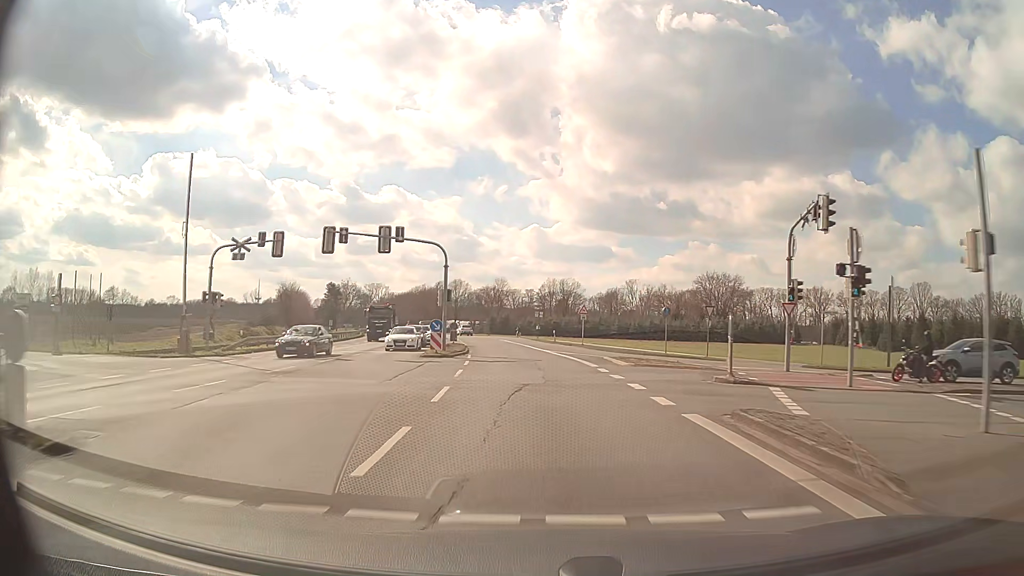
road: primary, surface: asphalt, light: Day
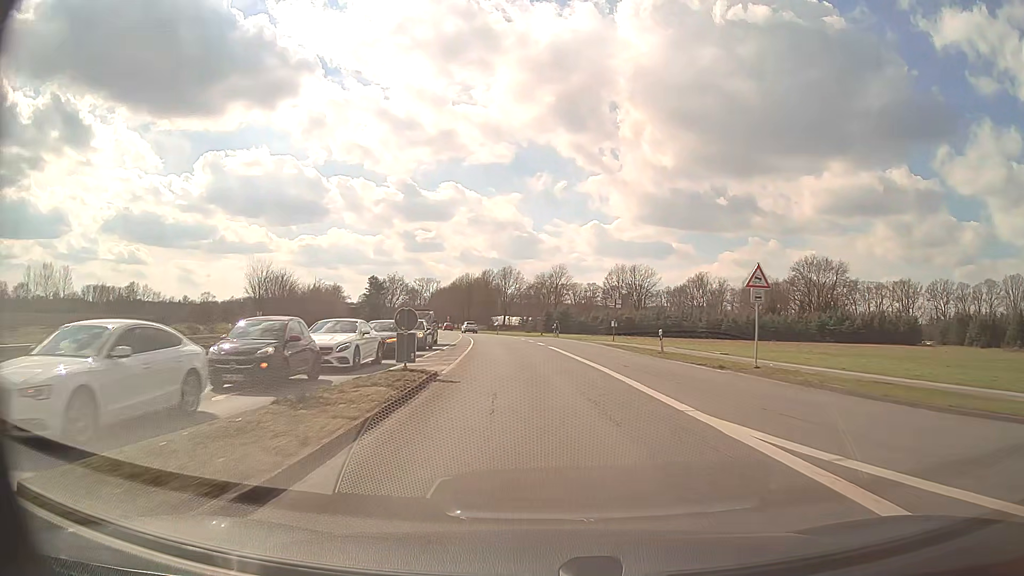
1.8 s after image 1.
(-1.2, +32.2) m; -5°
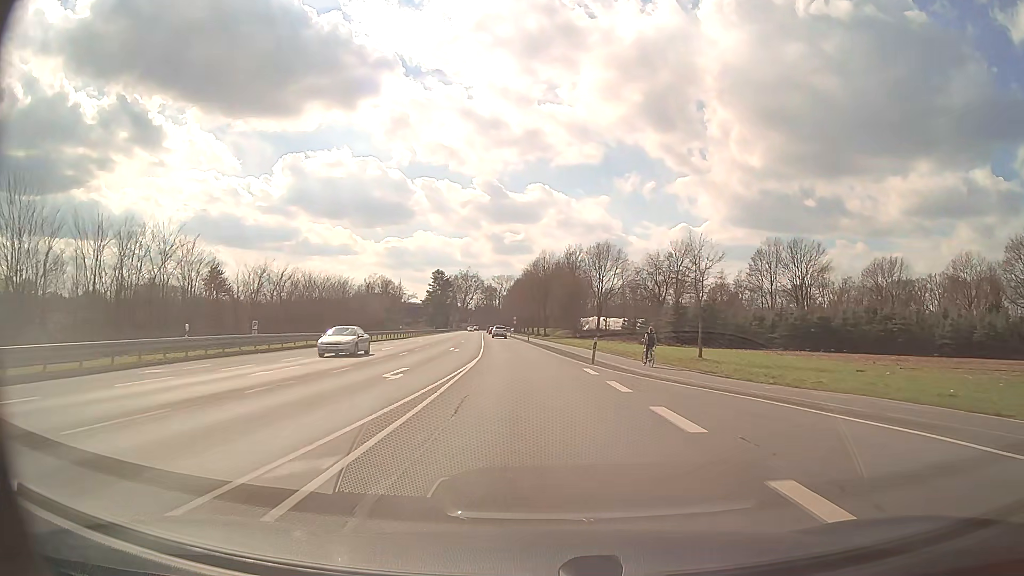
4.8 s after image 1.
(-3.9, +53.7) m; -8°
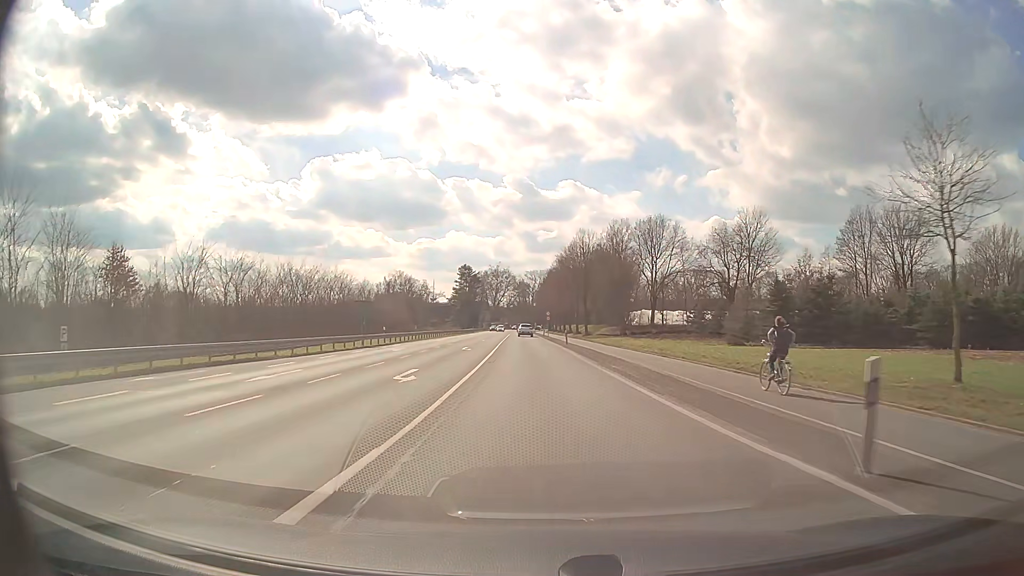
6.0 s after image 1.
(-0.5, +21.6) m; -3°
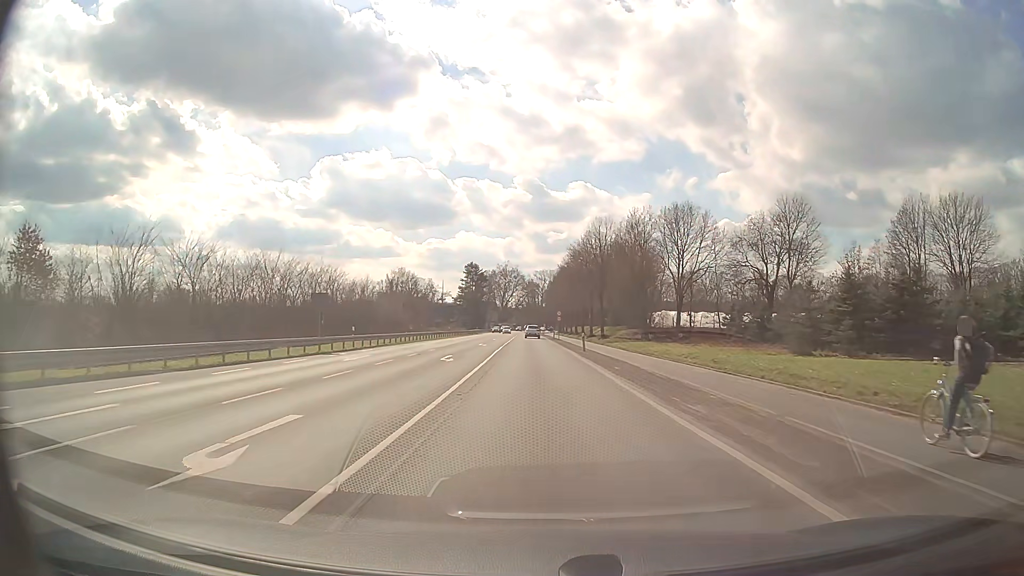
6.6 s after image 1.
(-0.1, +10.8) m; -1°
